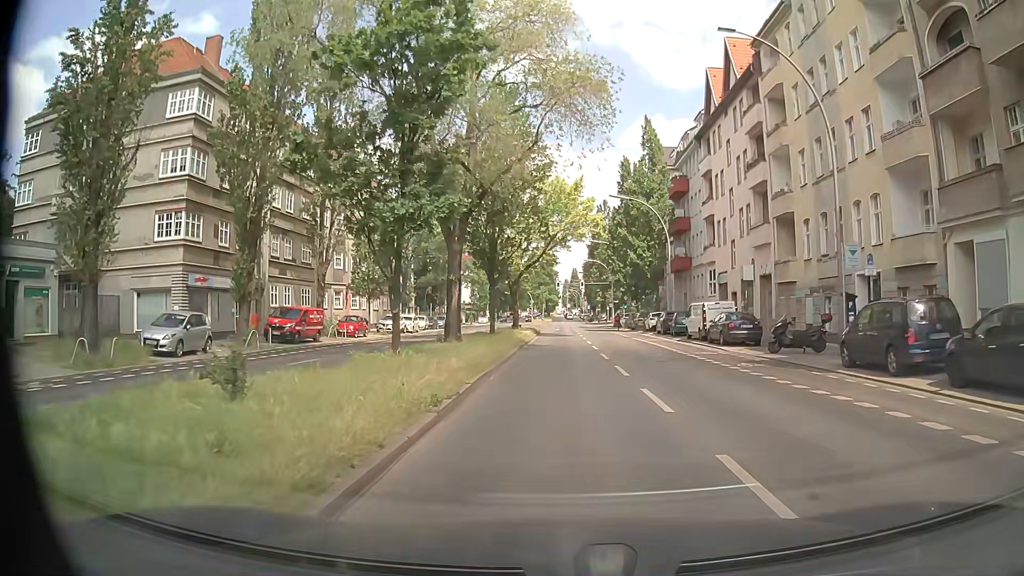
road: secondary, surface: asphalt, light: Day
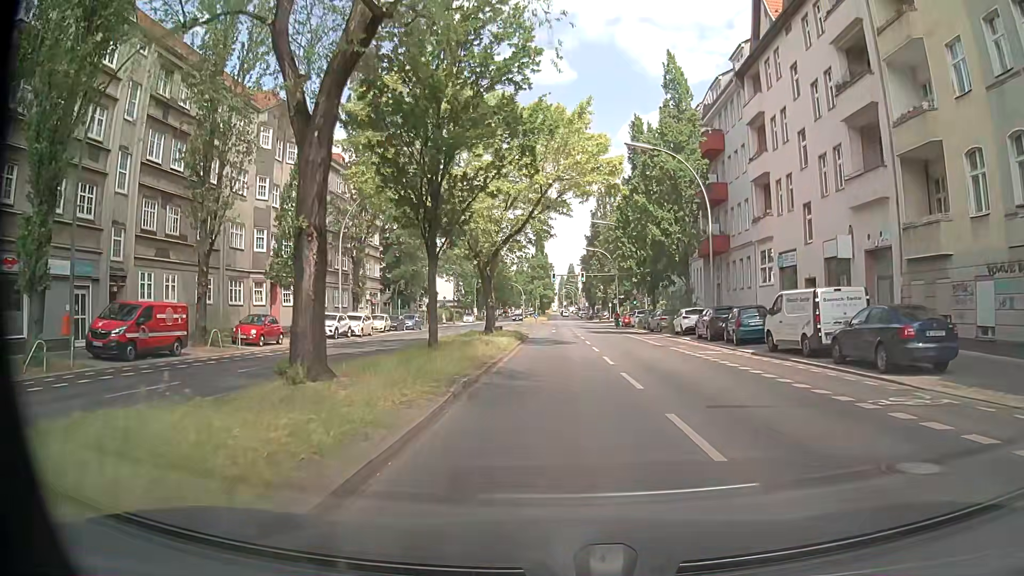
(0.0, +15.3) m; +1°
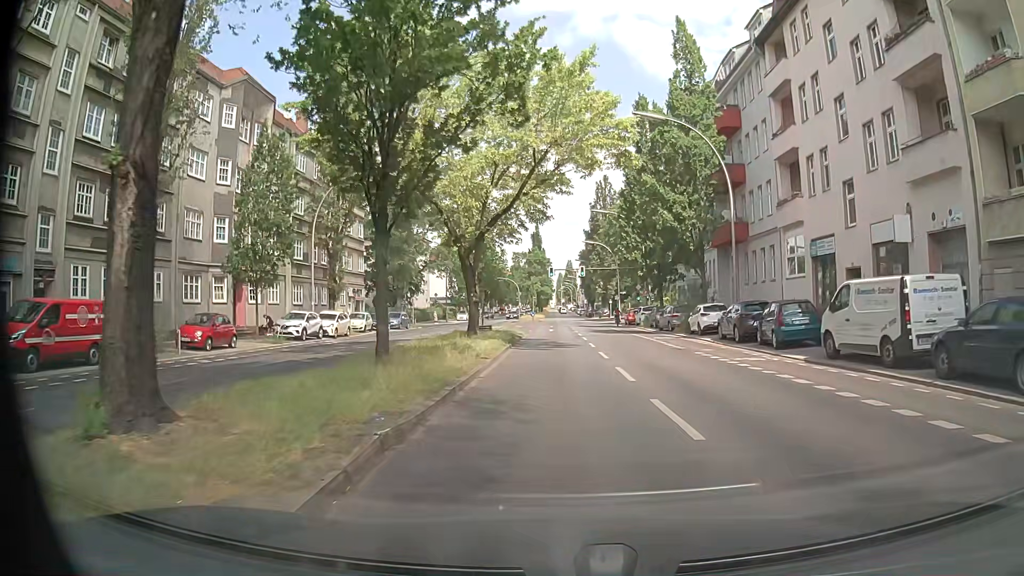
(0.0, +5.2) m; 0°
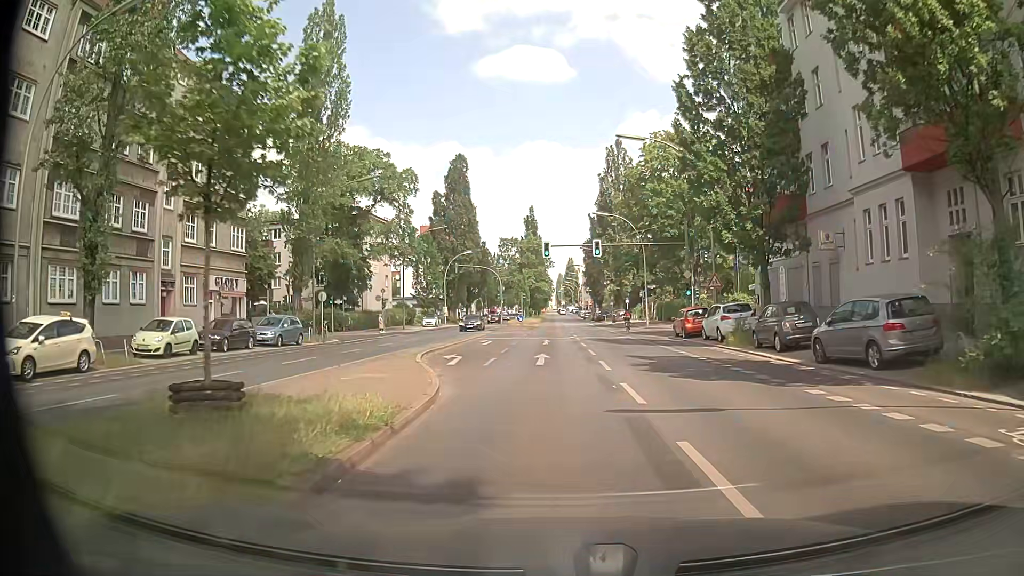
(+0.2, +27.2) m; +2°
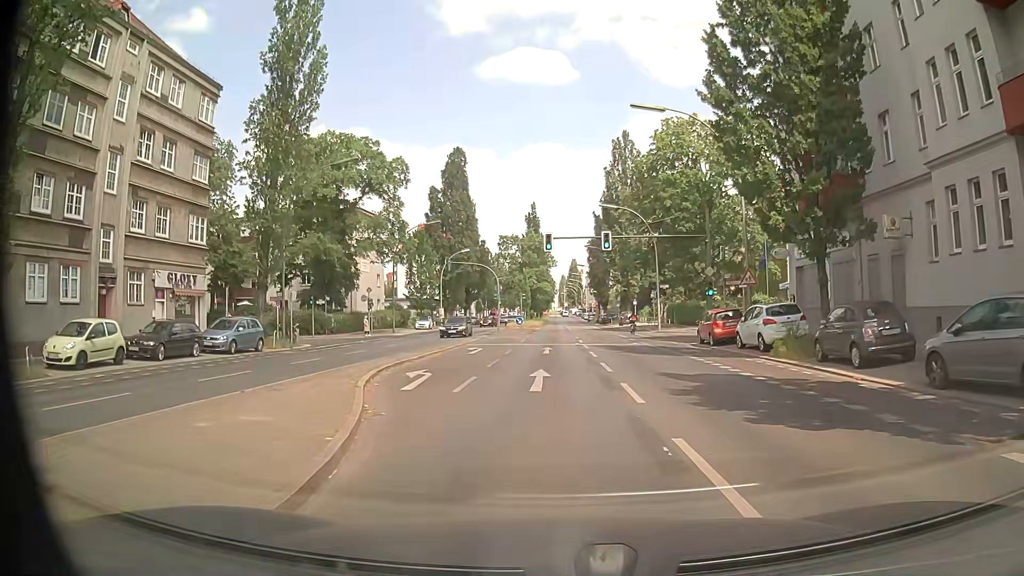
(-0.1, +5.6) m; 0°
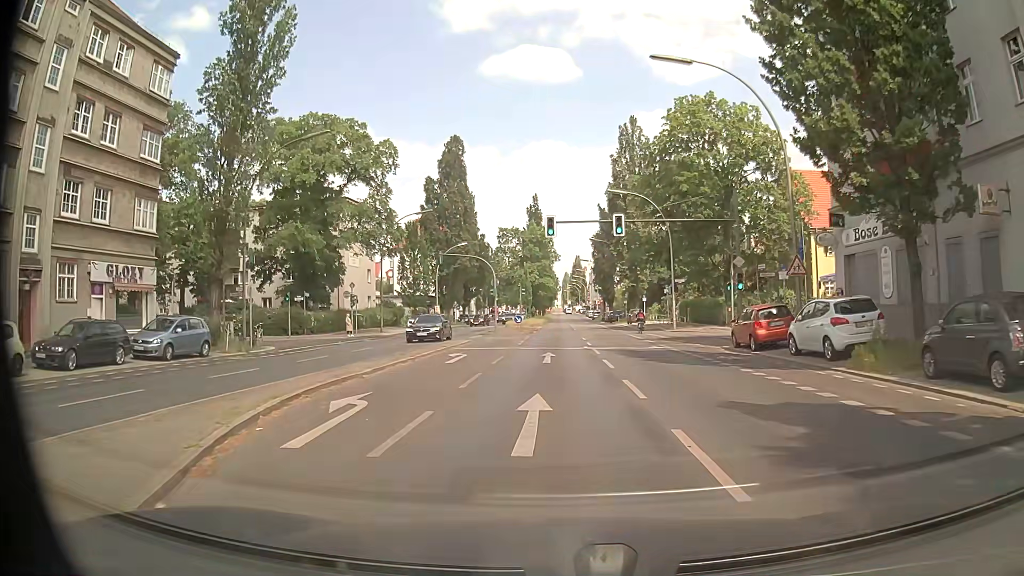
(-0.1, +5.6) m; -2°
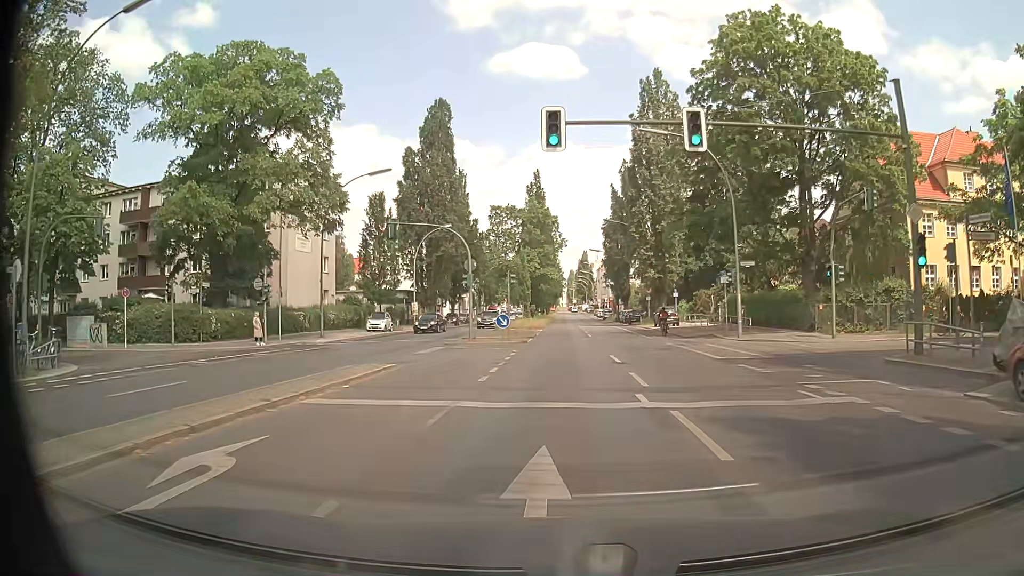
(-0.1, +16.6) m; 0°
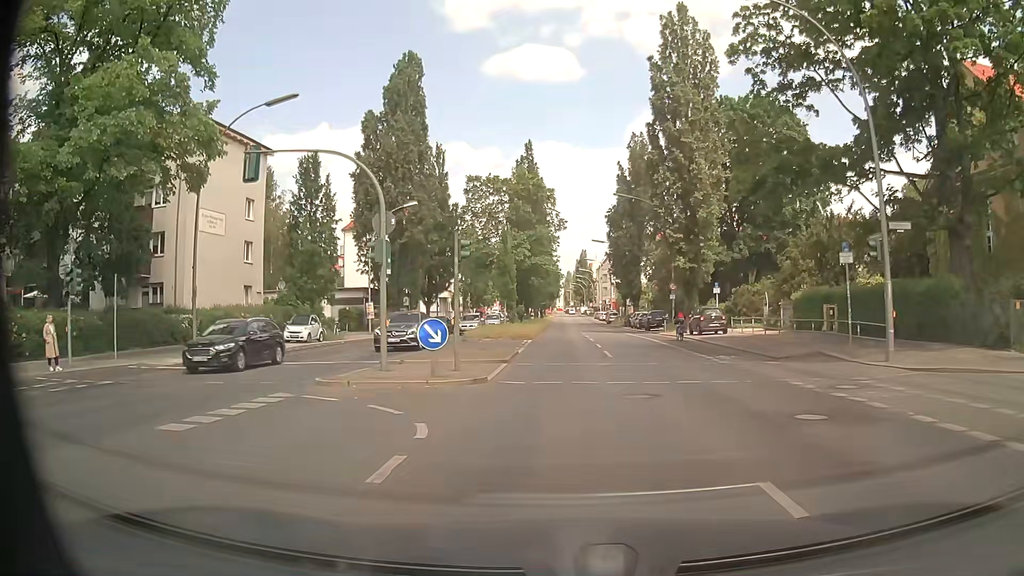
(-0.1, +15.9) m; -1°
(0, +10) (0, +20) (+1, +30) (+1, +40) (+1, +50) (+2, +60) (+3, +70) (+3, +80) (+4, +90) (+4, +100) m
